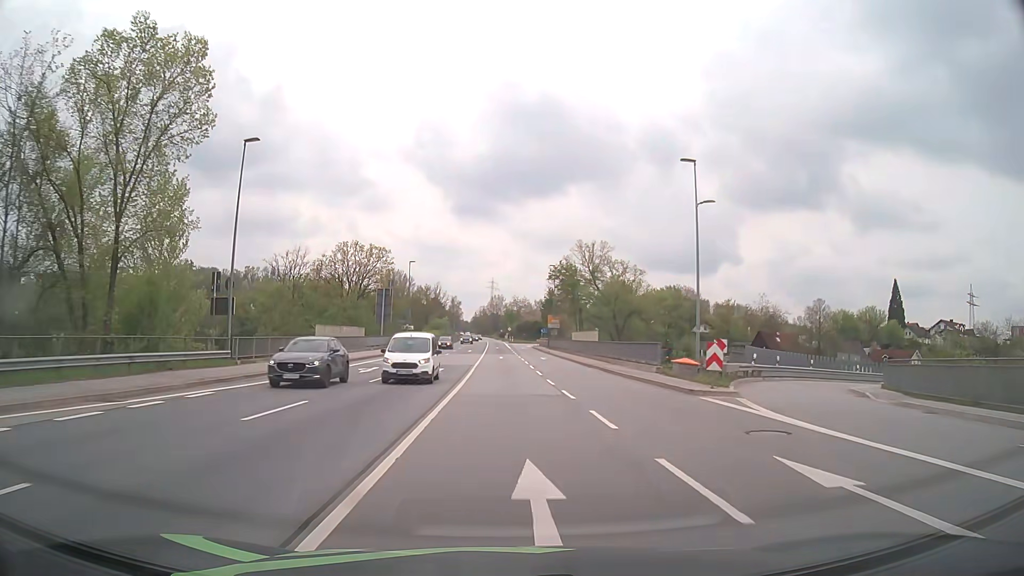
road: primary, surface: asphalt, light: Day
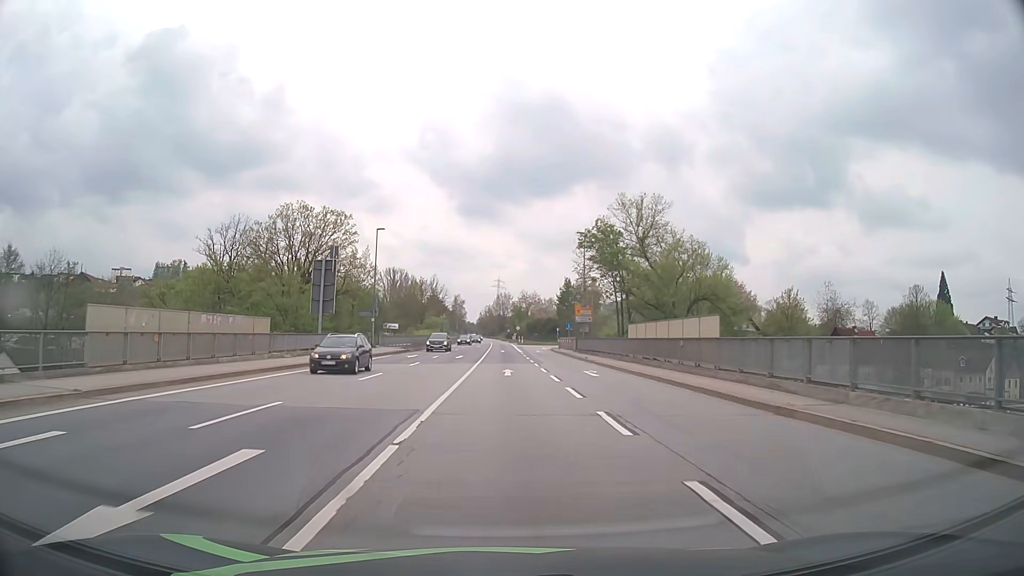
(-0.1, +26.1) m; 0°
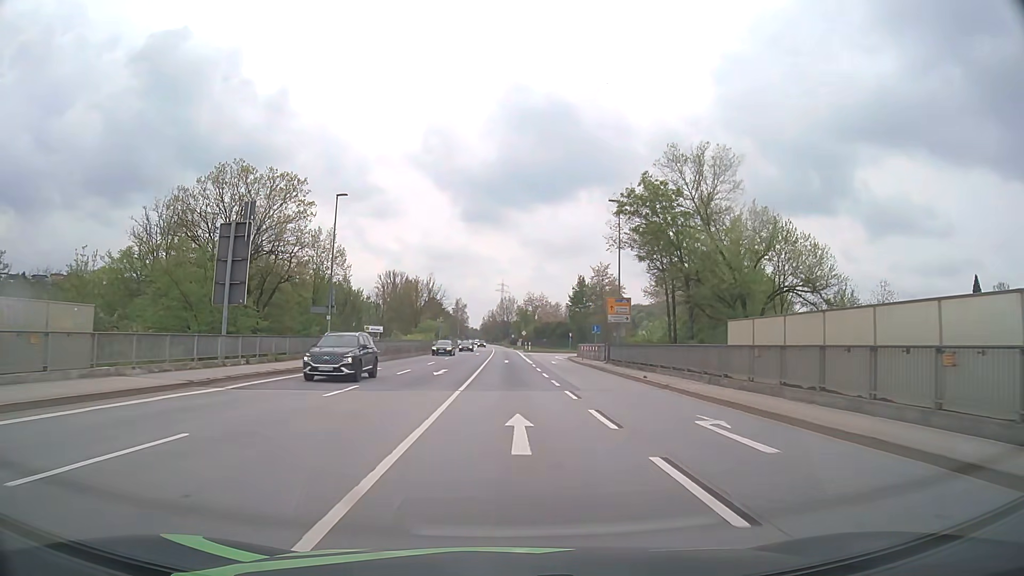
(-0.1, +16.4) m; -1°
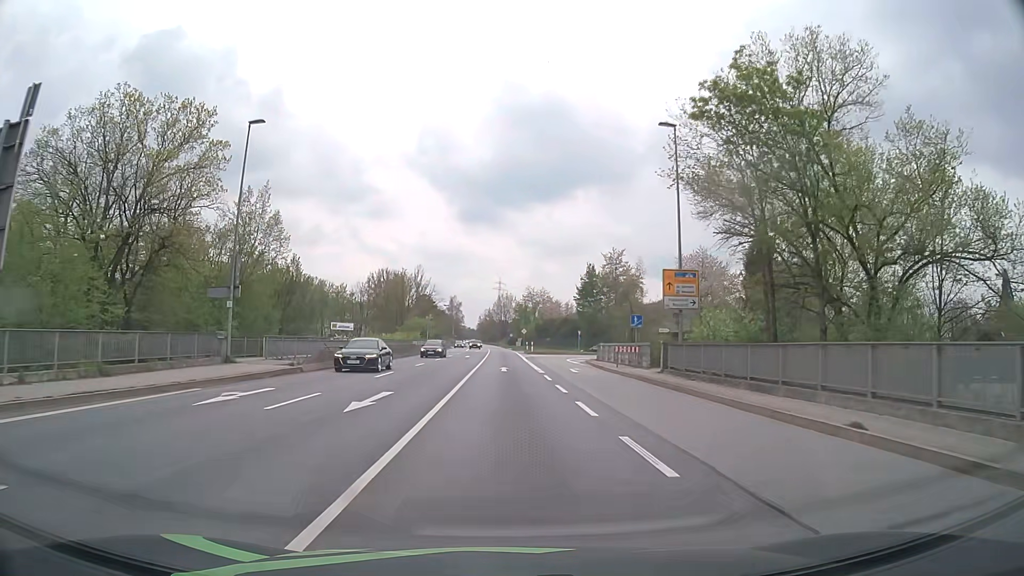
(0.0, +15.8) m; 0°
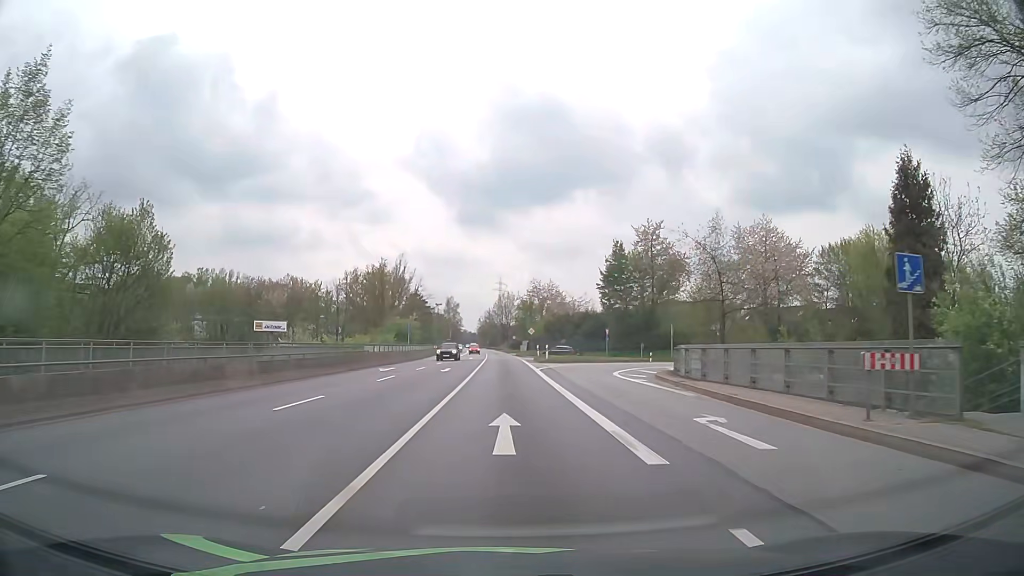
(0.0, +23.1) m; 0°
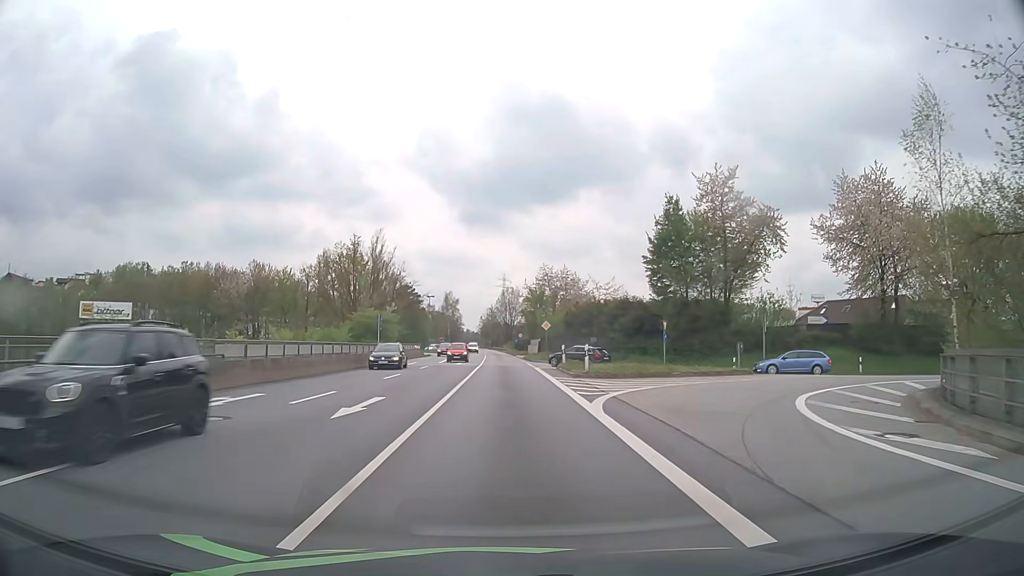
(-0.2, +22.7) m; -1°
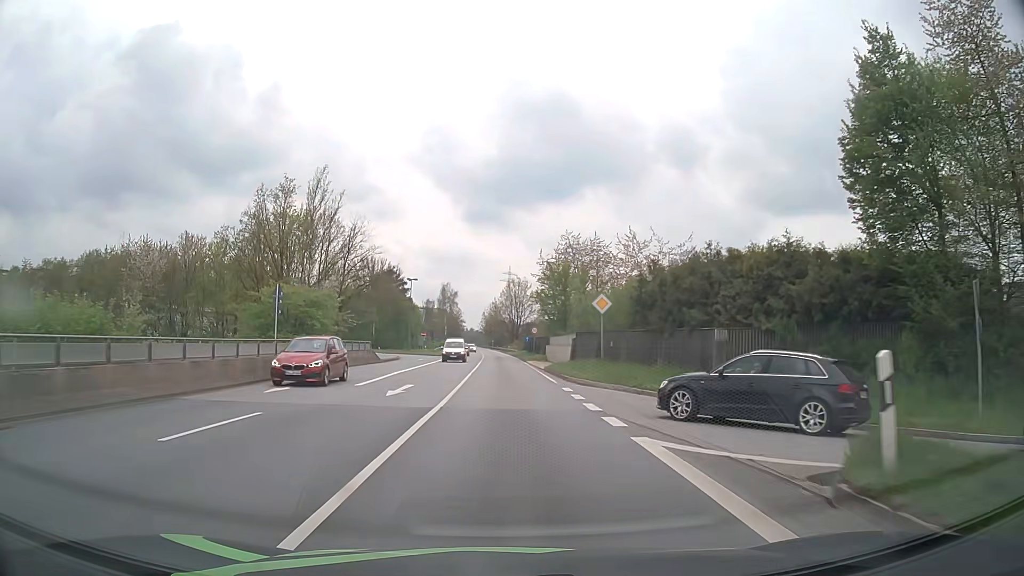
(-0.1, +30.3) m; 0°
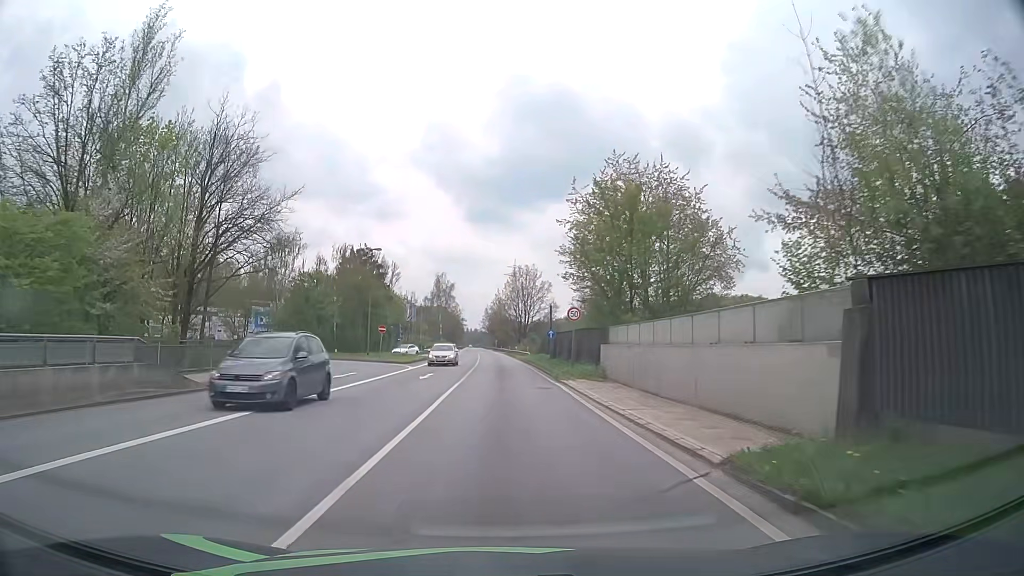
(-0.1, +30.5) m; 0°
(0, +10) (0, +20) (0, +30) (0, +40) (-1, +50) (-1, +60) (-1, +70) (-2, +80) (-2, +90) (-3, +100) m
